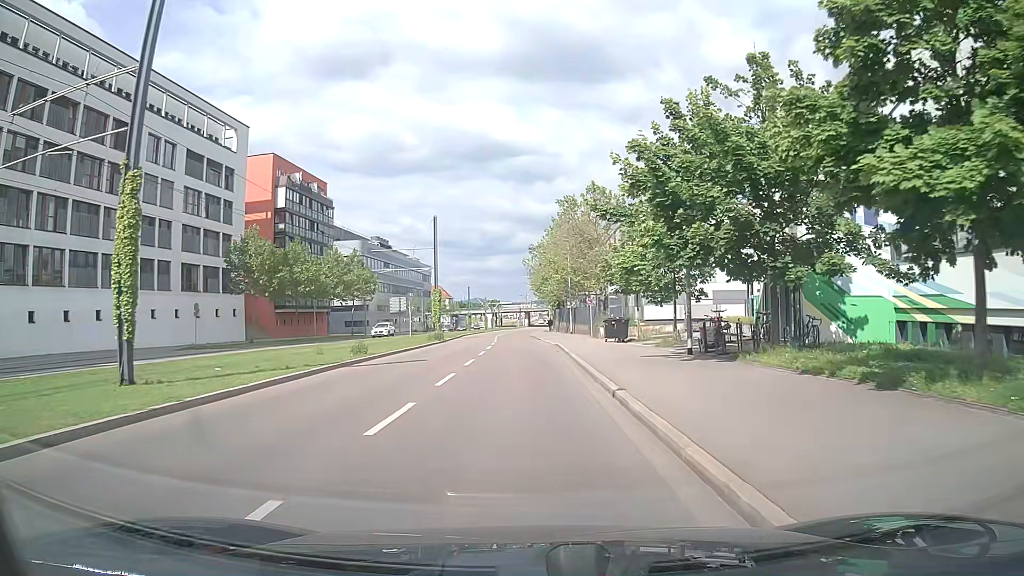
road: secondary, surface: asphalt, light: Day
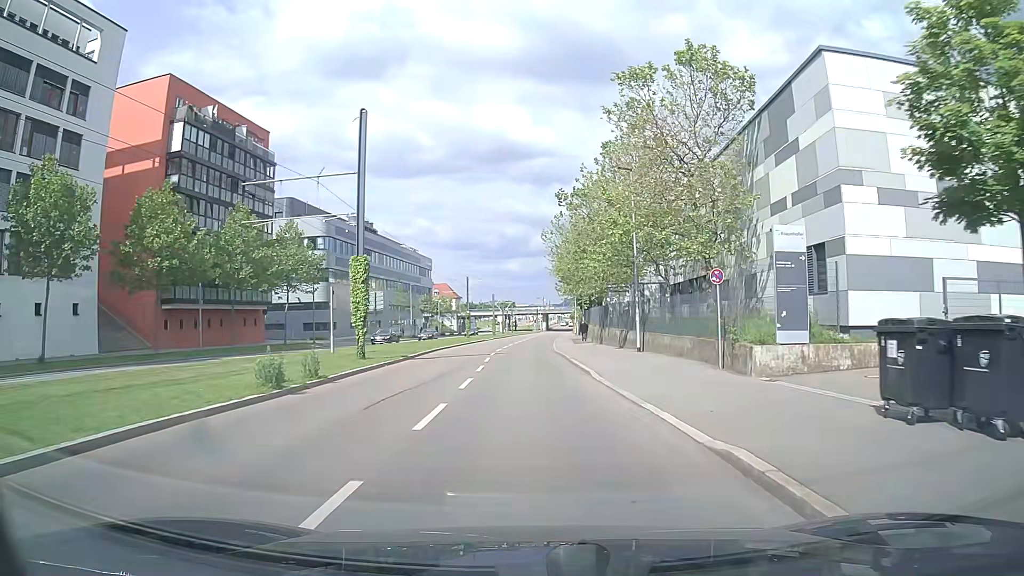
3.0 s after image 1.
(0.0, +29.5) m; -1°
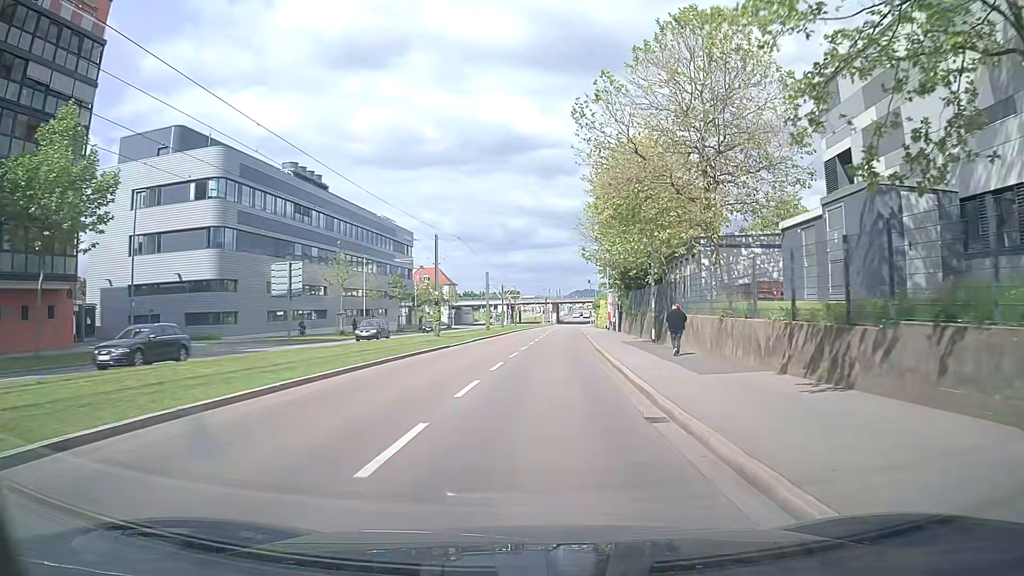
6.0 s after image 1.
(-0.4, +33.3) m; 0°
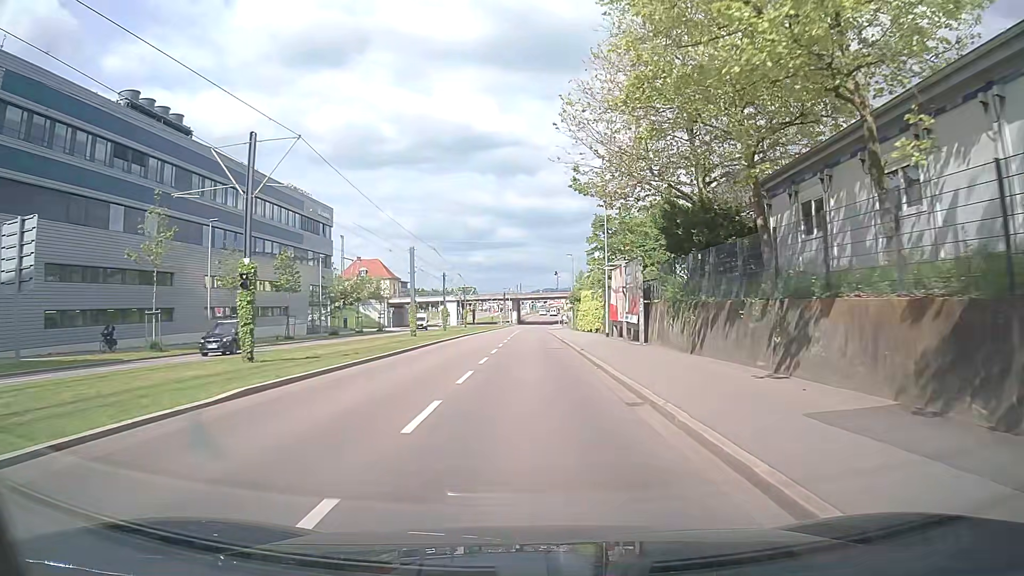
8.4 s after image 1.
(+0.8, +27.9) m; +3°
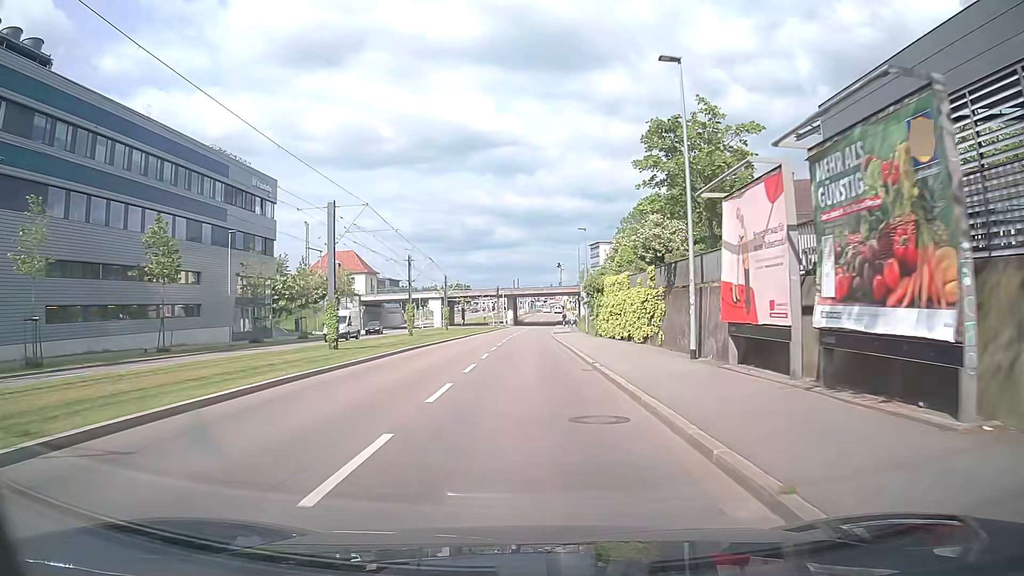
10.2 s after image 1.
(+0.1, +21.3) m; 0°
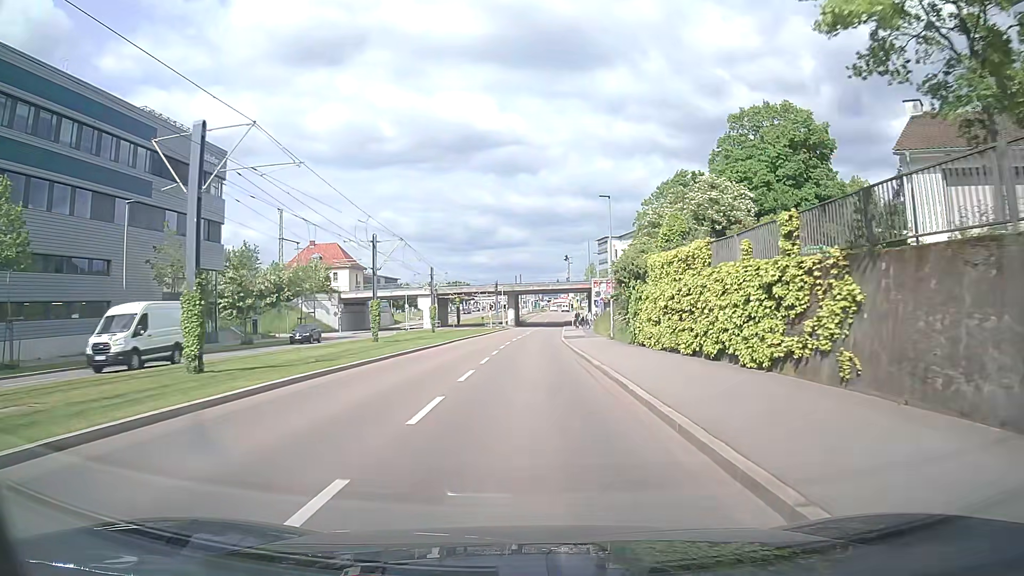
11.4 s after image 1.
(0.0, +14.2) m; 0°
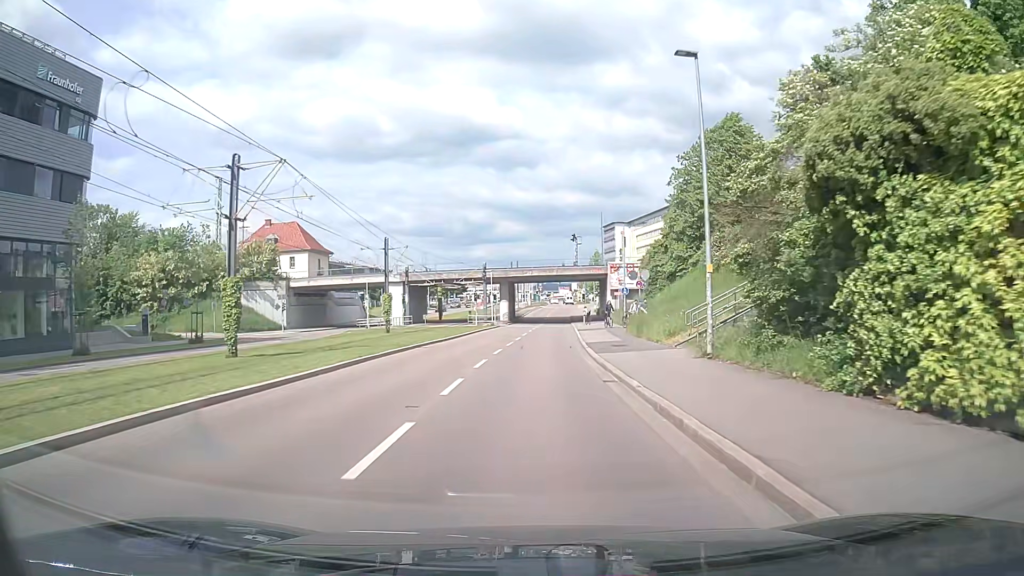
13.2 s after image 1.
(-0.1, +21.2) m; 0°
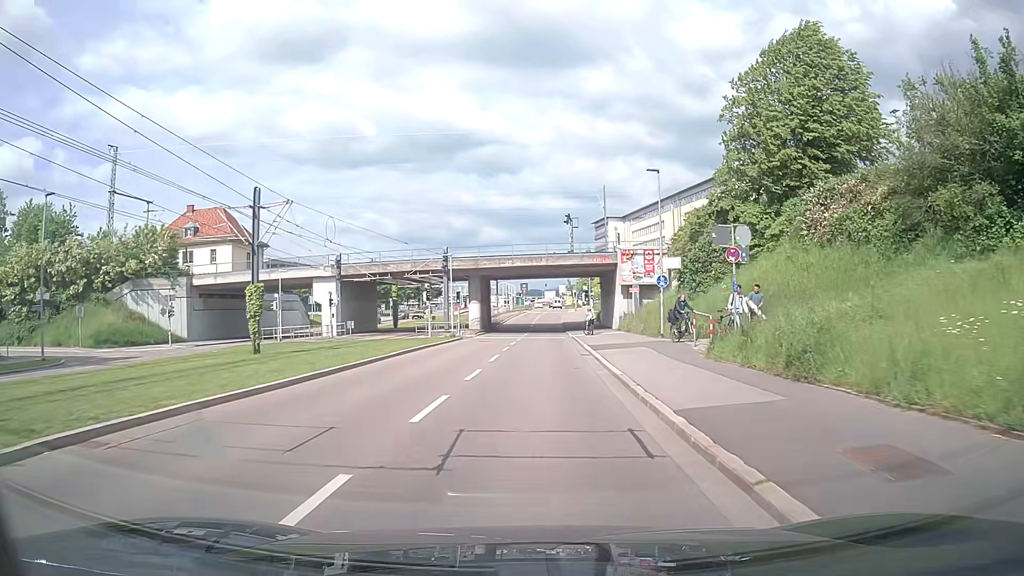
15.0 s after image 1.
(+0.2, +20.8) m; +2°
(0, +10) (0, +20) (0, +30) (0, +40) (0, +50) (0, +60) (+1, +70) (+1, +80) (+2, +90) (+2, +100) m
